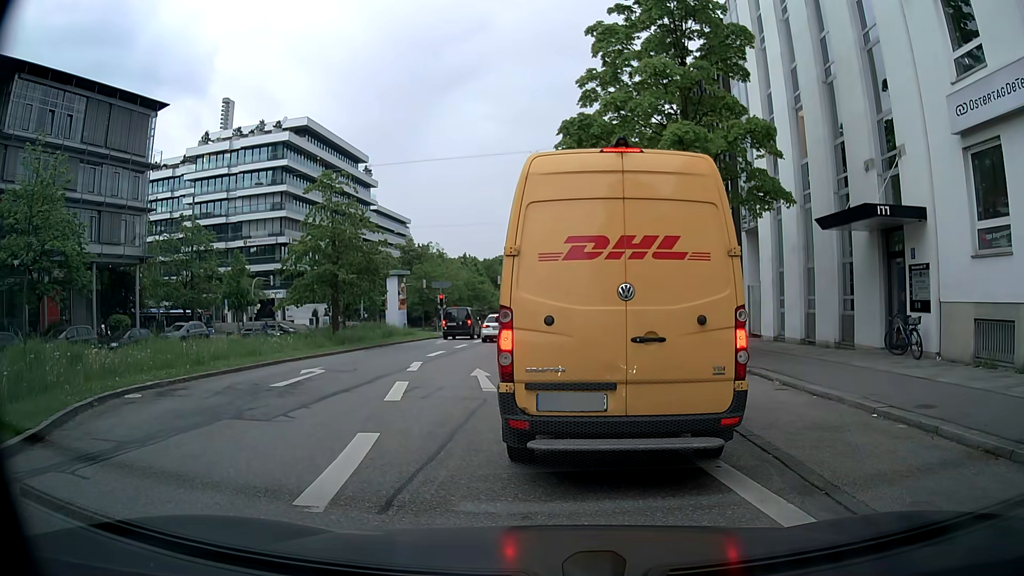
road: secondary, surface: asphalt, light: Day
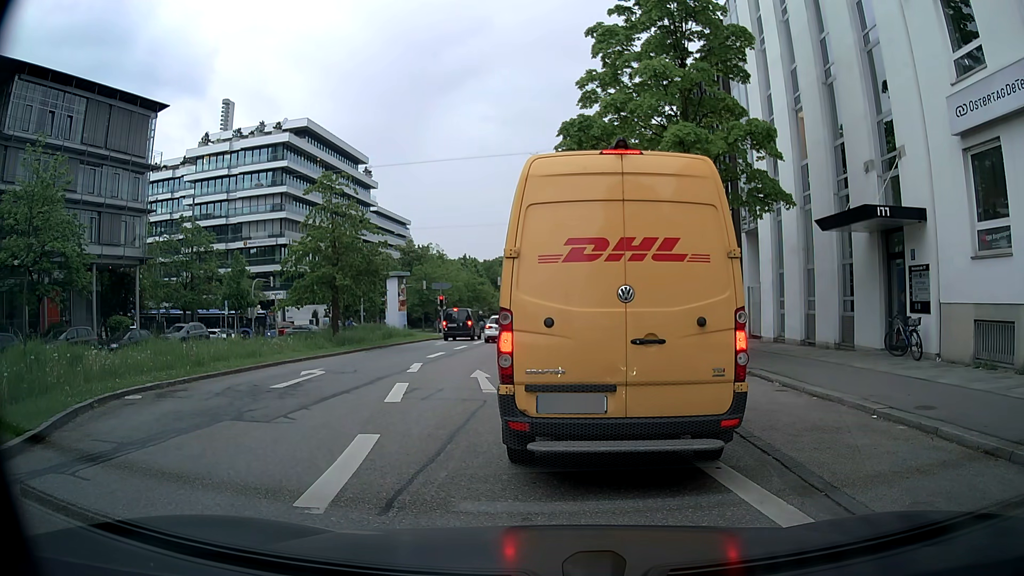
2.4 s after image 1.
(0.0, +0.1) m; 0°
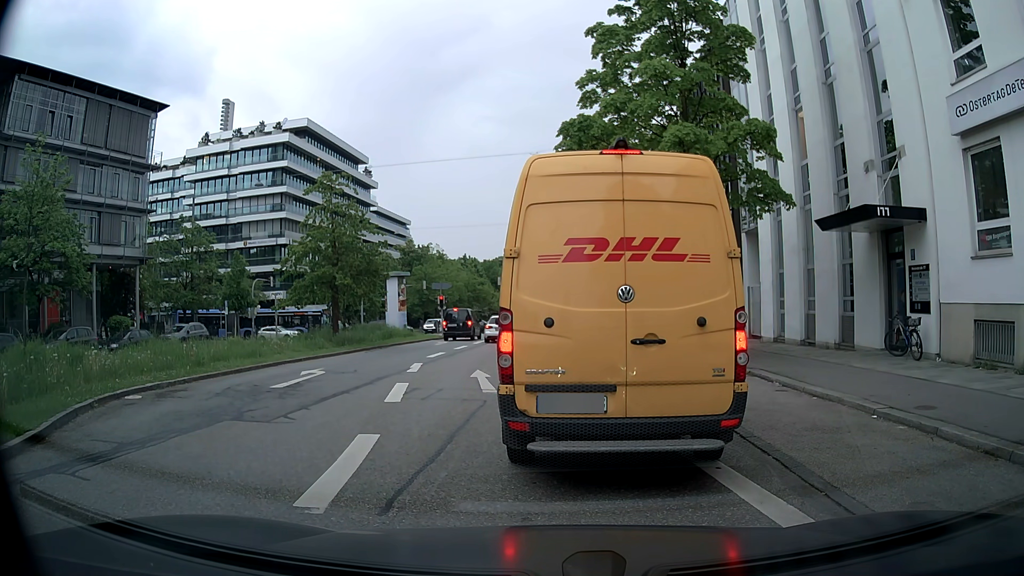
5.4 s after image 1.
(0.0, 0.0) m; 0°
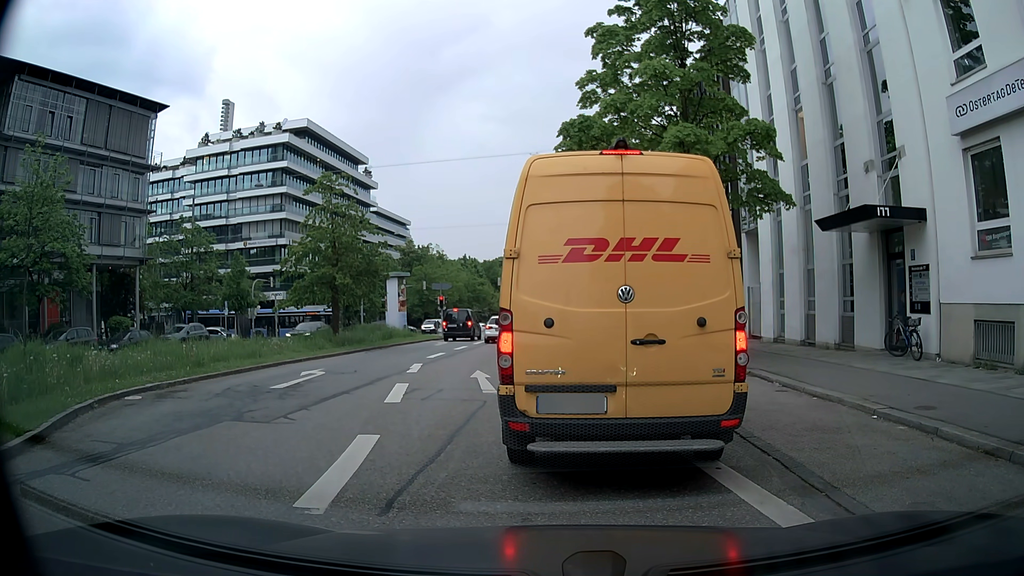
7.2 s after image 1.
(0.0, 0.0) m; 0°
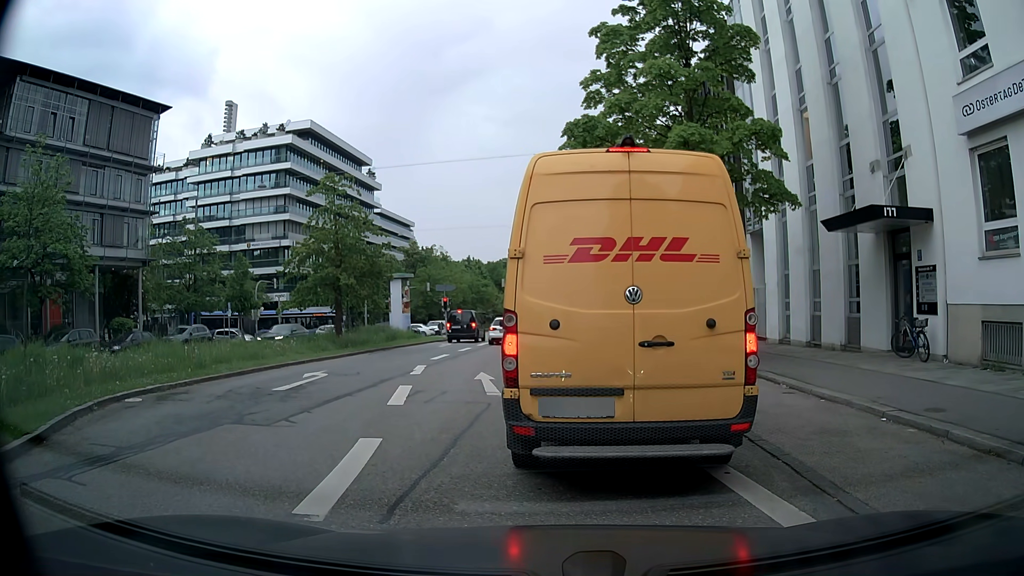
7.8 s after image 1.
(0.0, +0.1) m; 0°
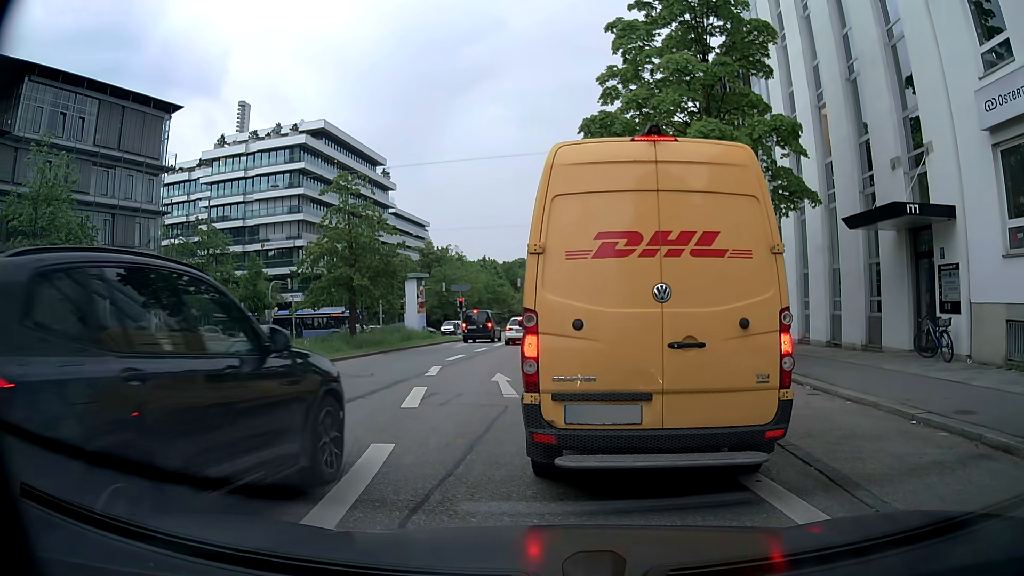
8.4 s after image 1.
(0.0, +0.3) m; 0°
